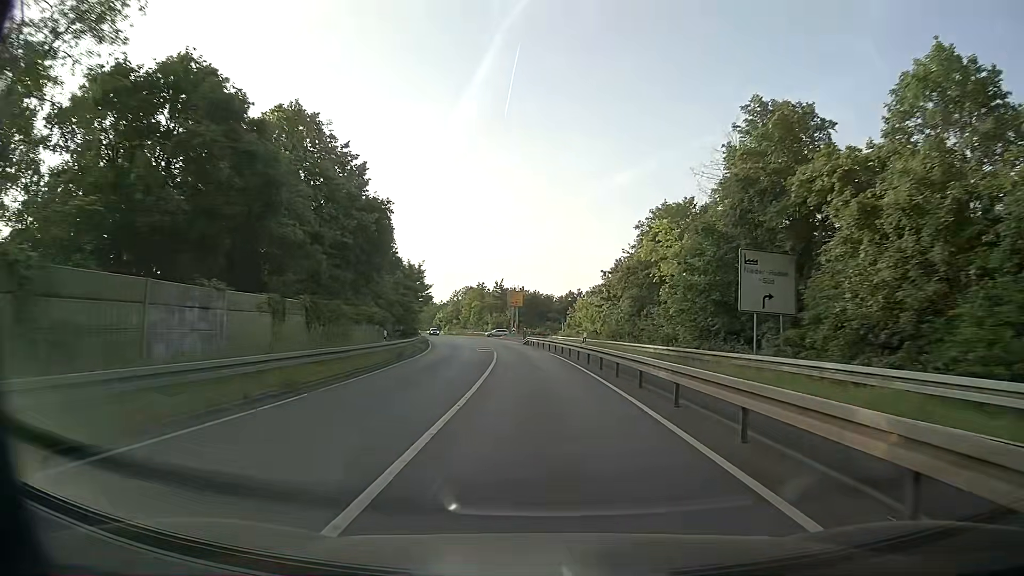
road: tertiary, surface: asphalt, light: Day
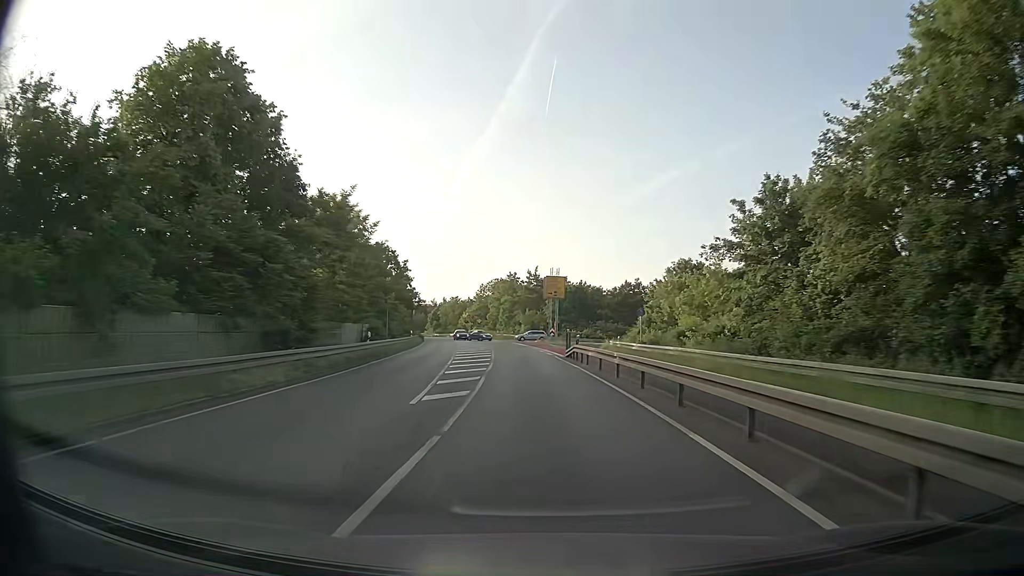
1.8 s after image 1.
(-1.0, +31.8) m; -4°
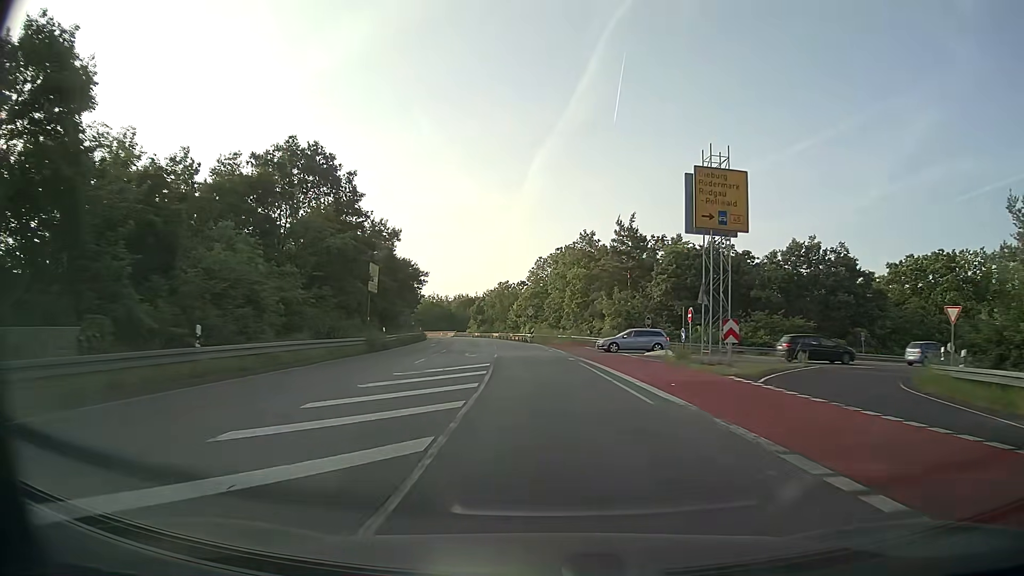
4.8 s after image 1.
(-2.7, +52.1) m; -6°
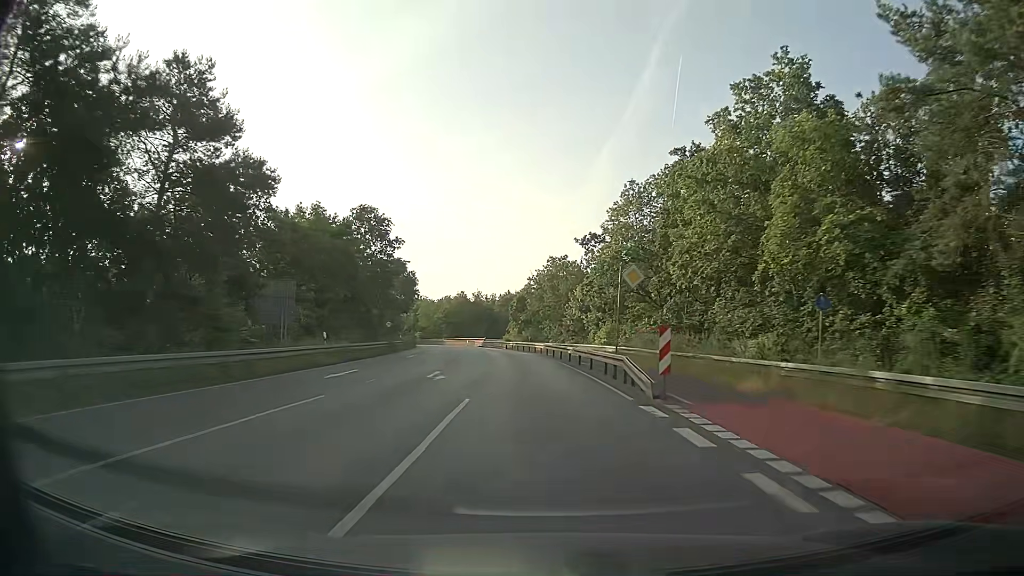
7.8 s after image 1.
(-2.2, +51.1) m; -5°
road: secondary
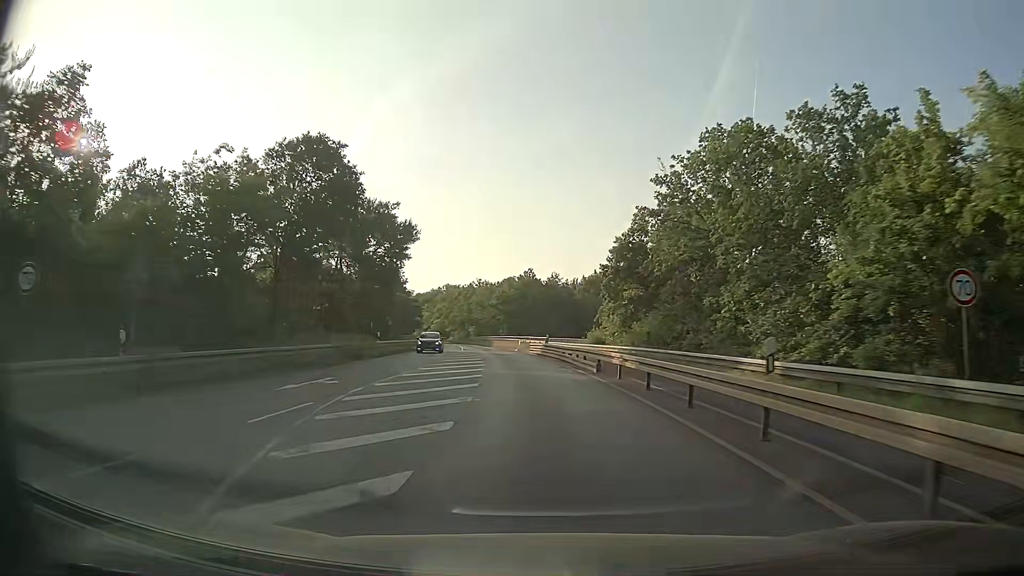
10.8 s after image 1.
(-2.9, +50.3) m; -7°
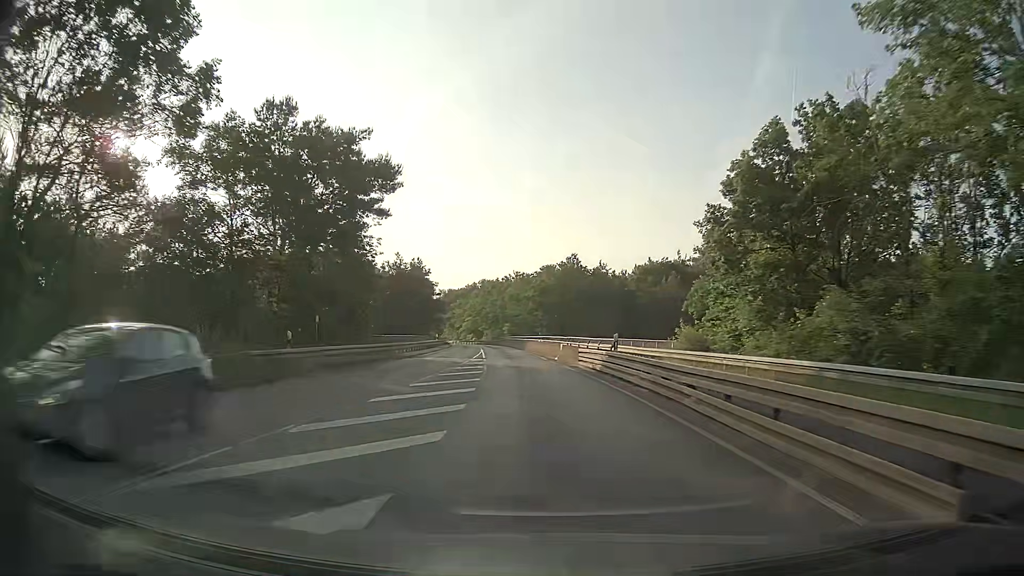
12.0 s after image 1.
(-0.6, +20.2) m; -4°
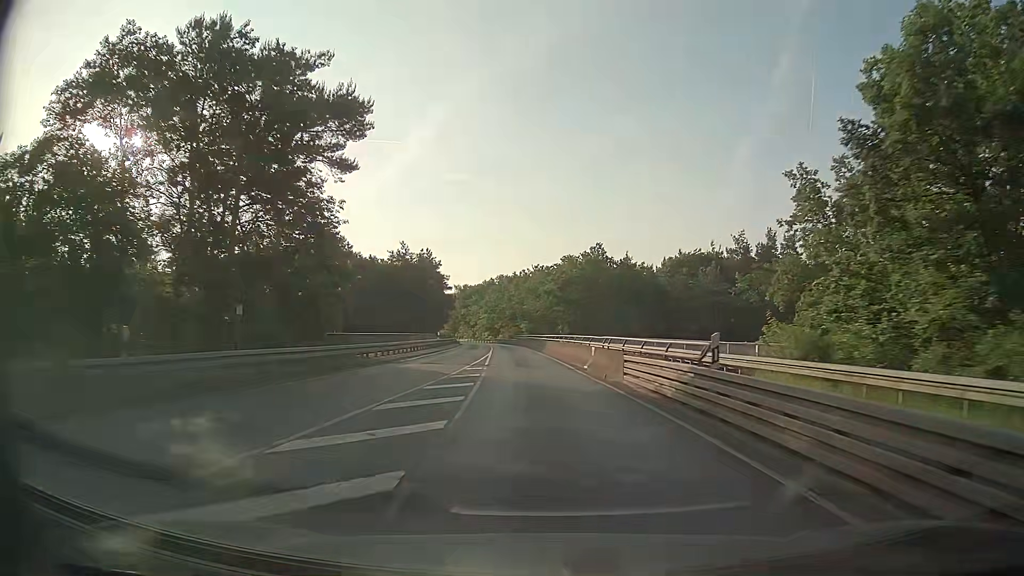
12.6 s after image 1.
(-0.1, +10.1) m; -2°
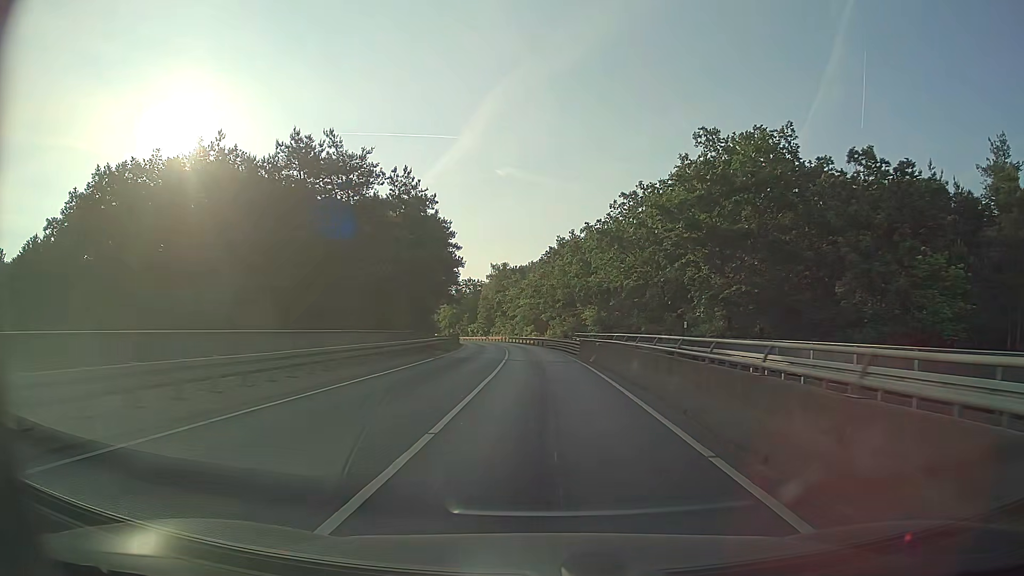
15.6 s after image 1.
(-2.1, +50.8) m; -4°
(0, +10) (0, +20) (-1, +30) (-1, +40) (-2, +50) (-3, +60) (-4, +70) (-5, +80) (-7, +90) (-8, +99) m
